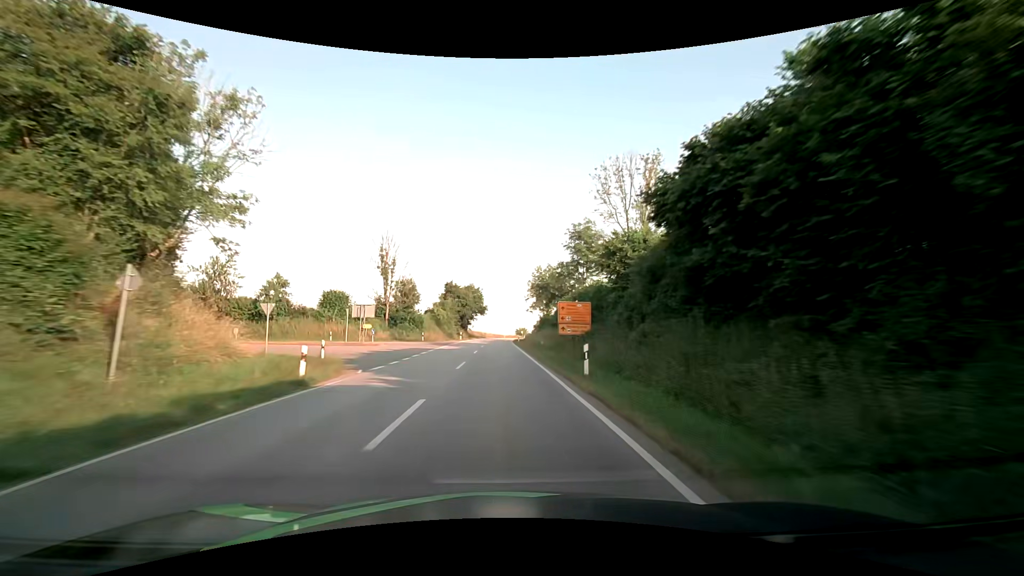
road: secondary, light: Day
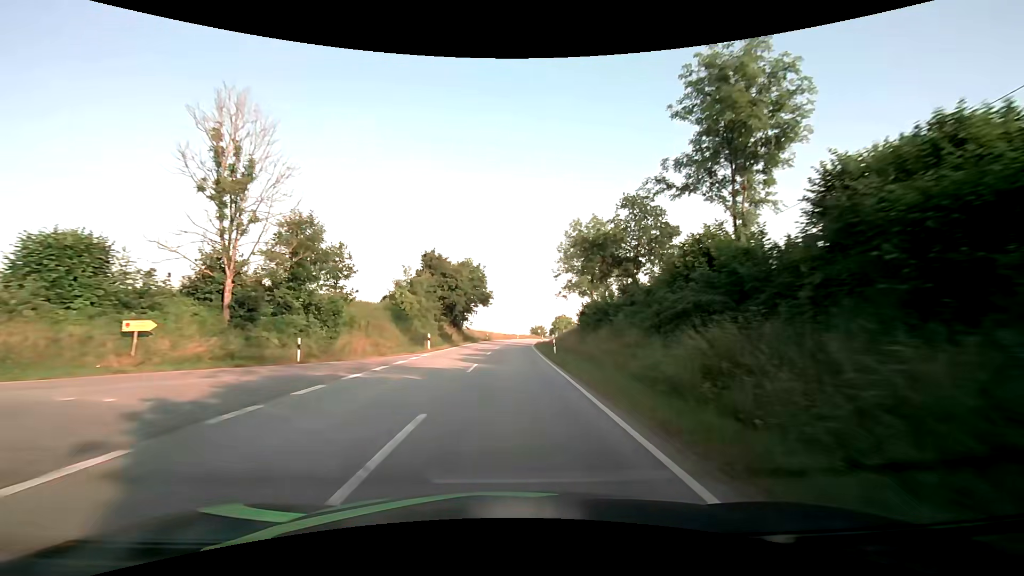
(-0.8, +37.9) m; -1°
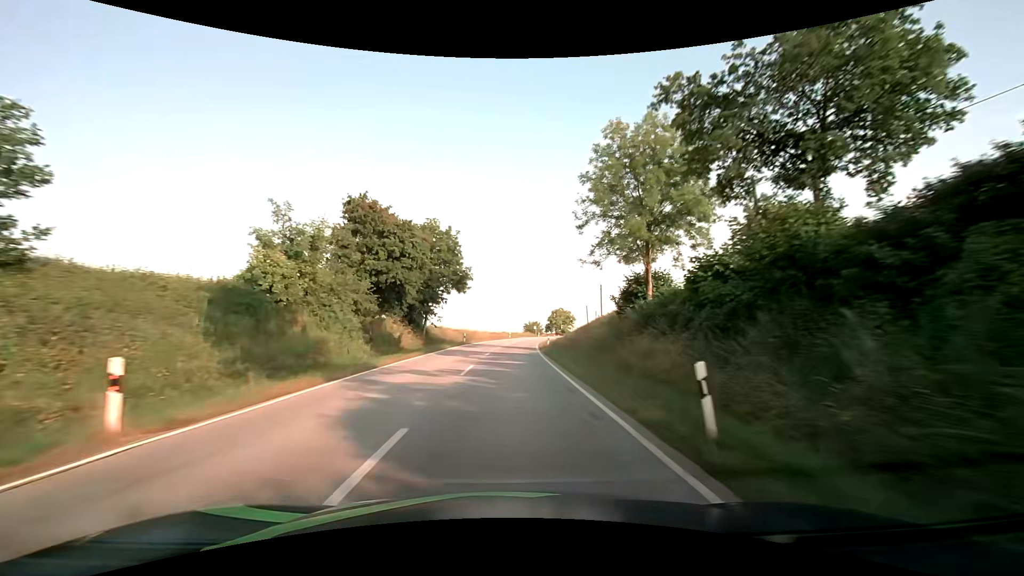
(+0.1, +25.3) m; +1°
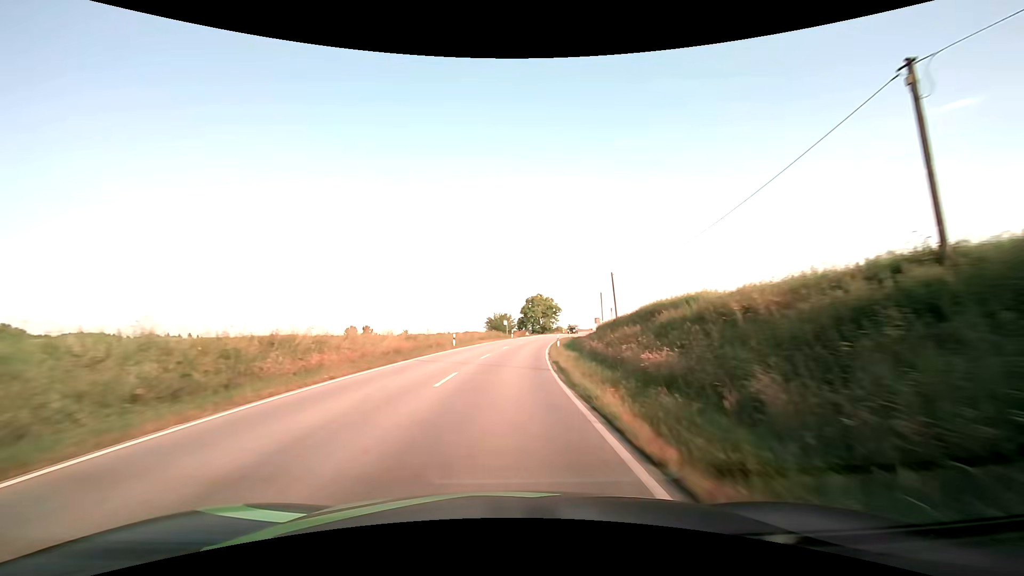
(+1.6, +50.5) m; +4°
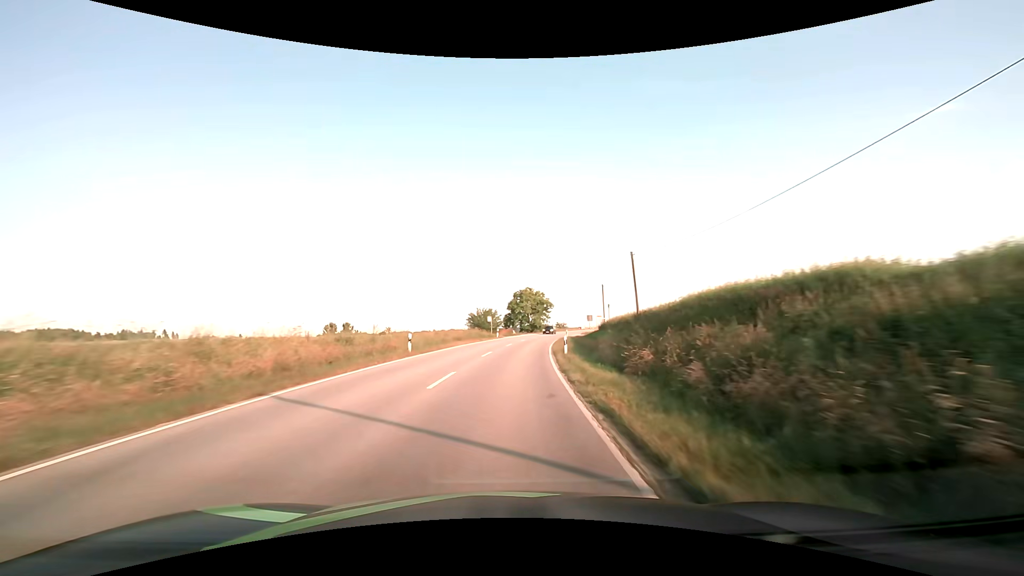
(+0.2, +12.6) m; +2°
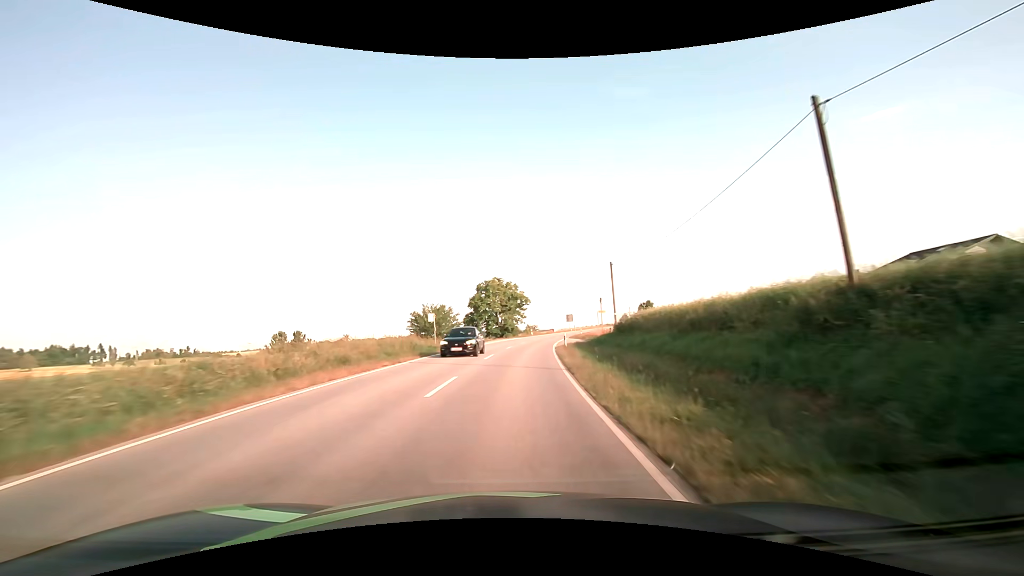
(+0.9, +25.2) m; +4°
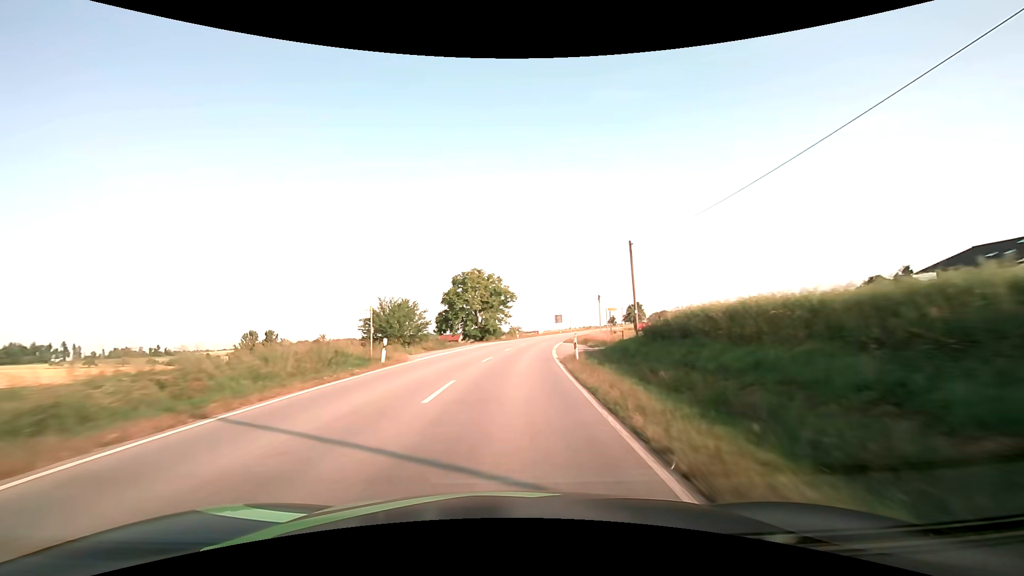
(+0.2, +12.6) m; +2°
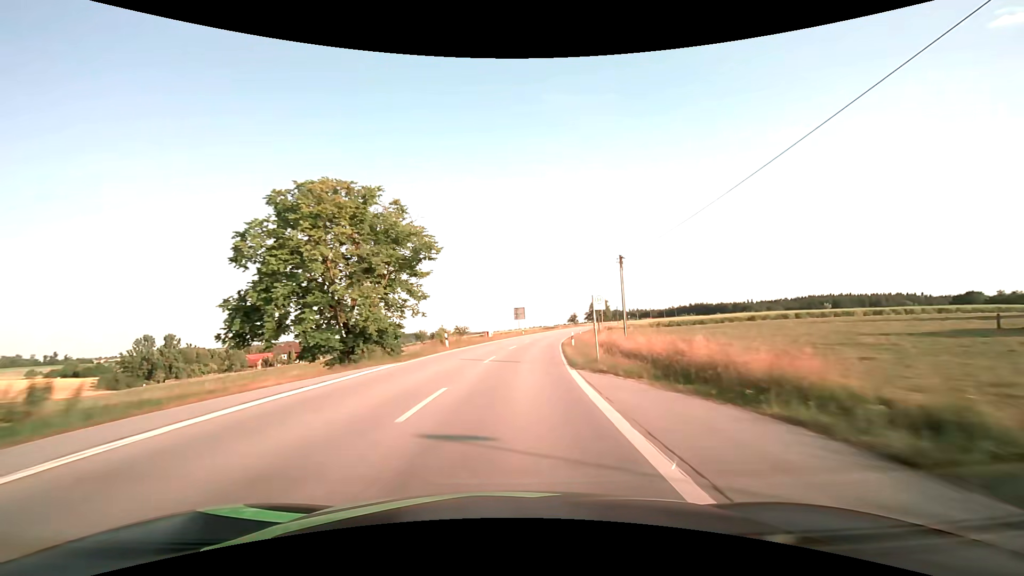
(+2.0, +37.6) m; +6°
(0, +10) (+1, +20) (+1, +30) (+2, +40) (+4, +50) (+5, +60) (+7, +70) (+9, +79) (+11, +89) (+14, +99) m
